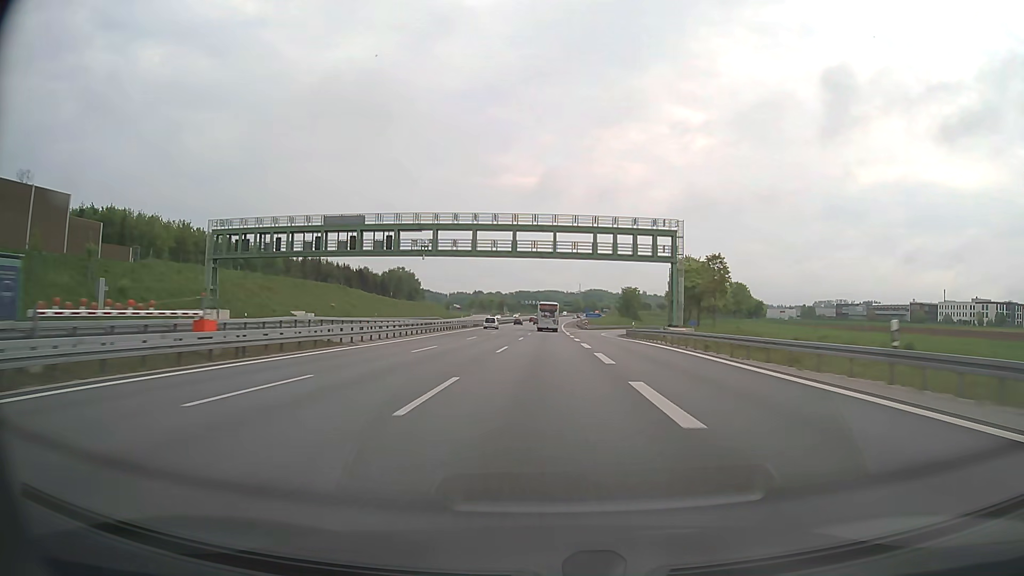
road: motorway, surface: asphalt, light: Day
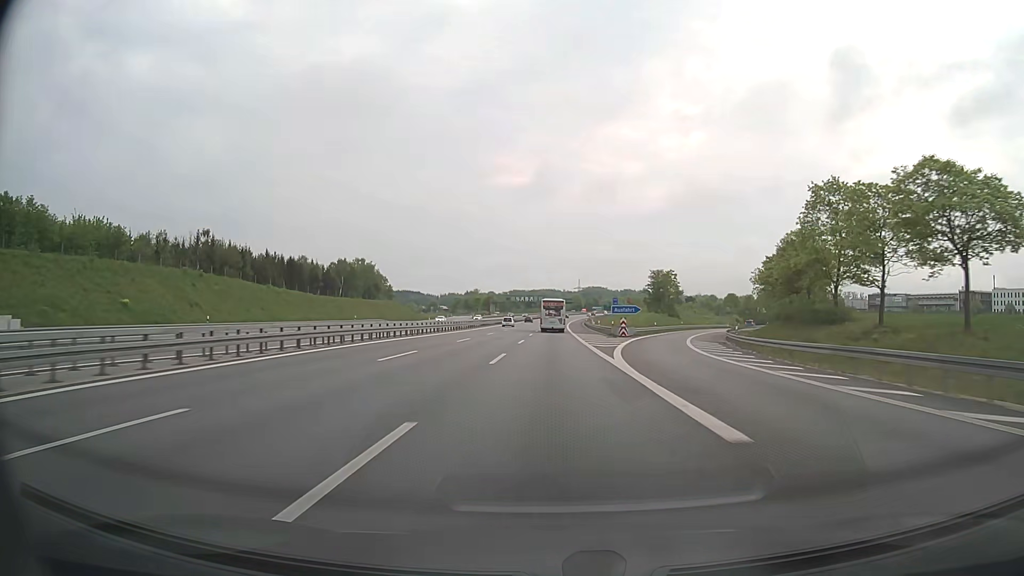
(+0.1, +60.5) m; 0°
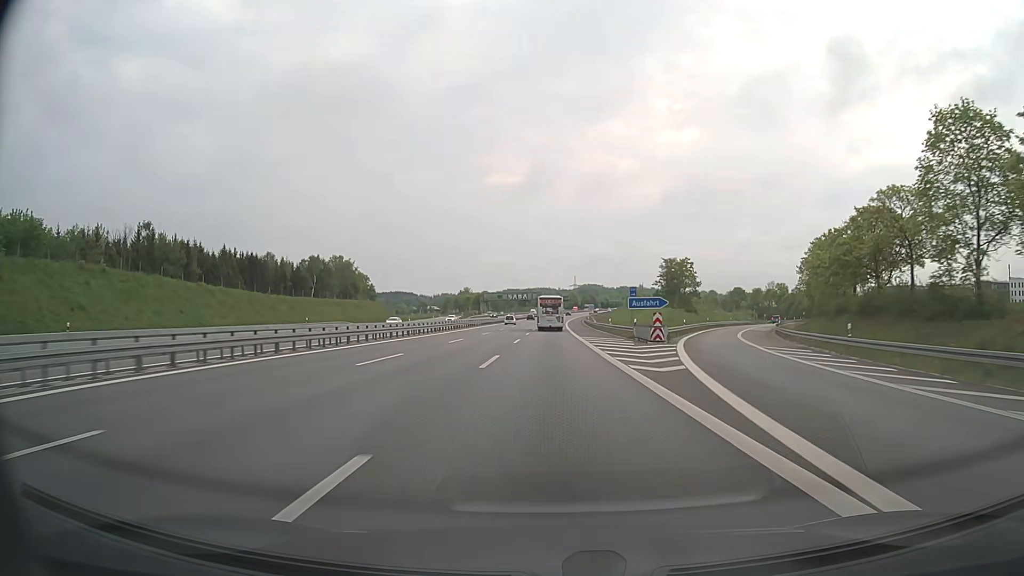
(+0.1, +20.1) m; +1°
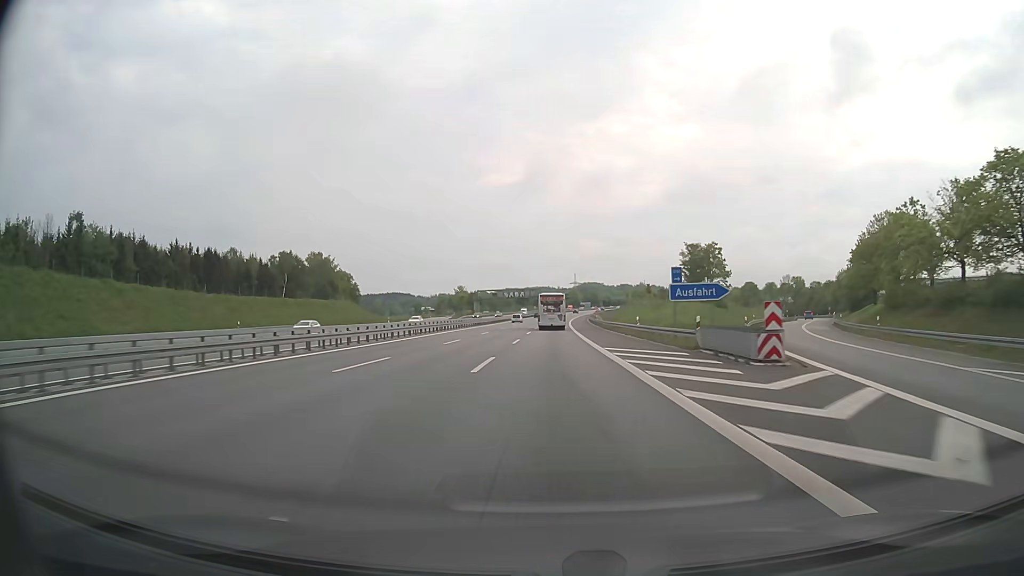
(0.0, +20.0) m; 0°
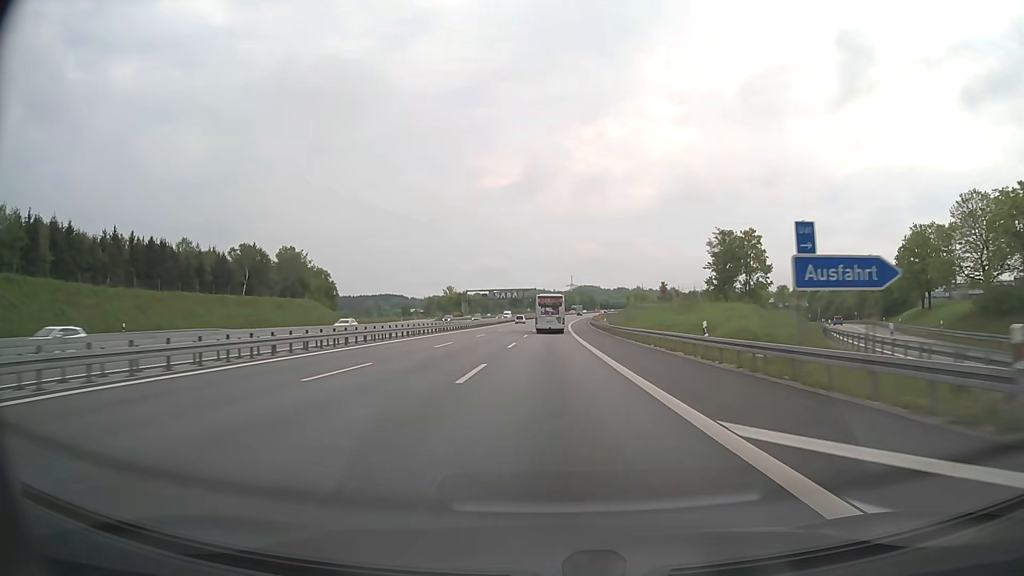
(0.0, +19.9) m; 0°
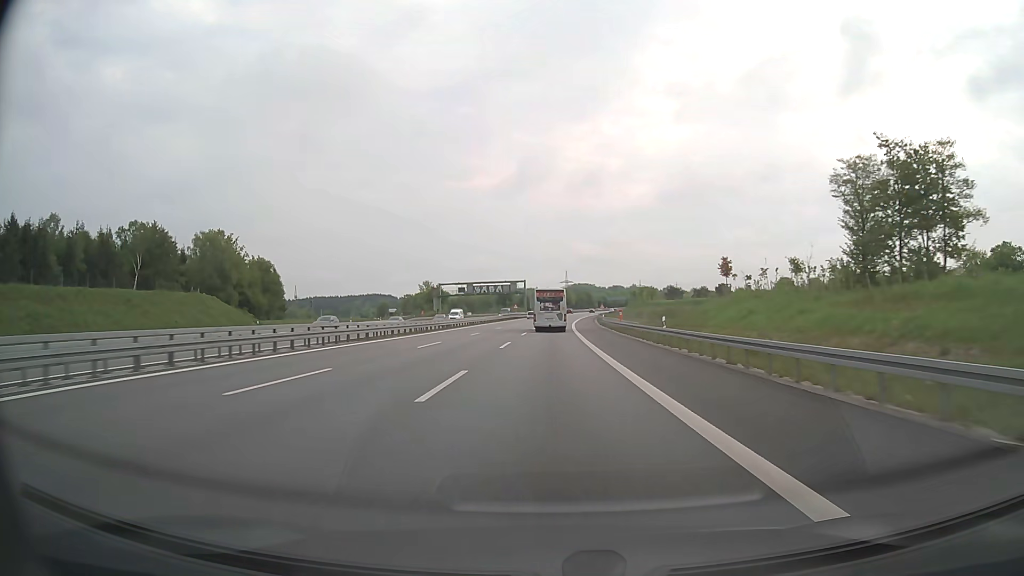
(+0.2, +39.5) m; +1°
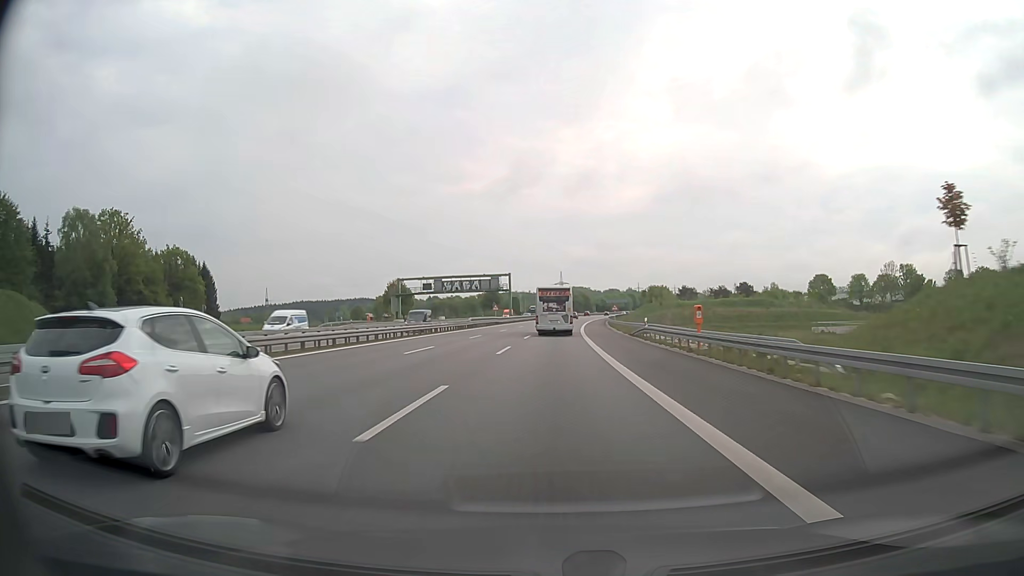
(+0.2, +39.1) m; +1°
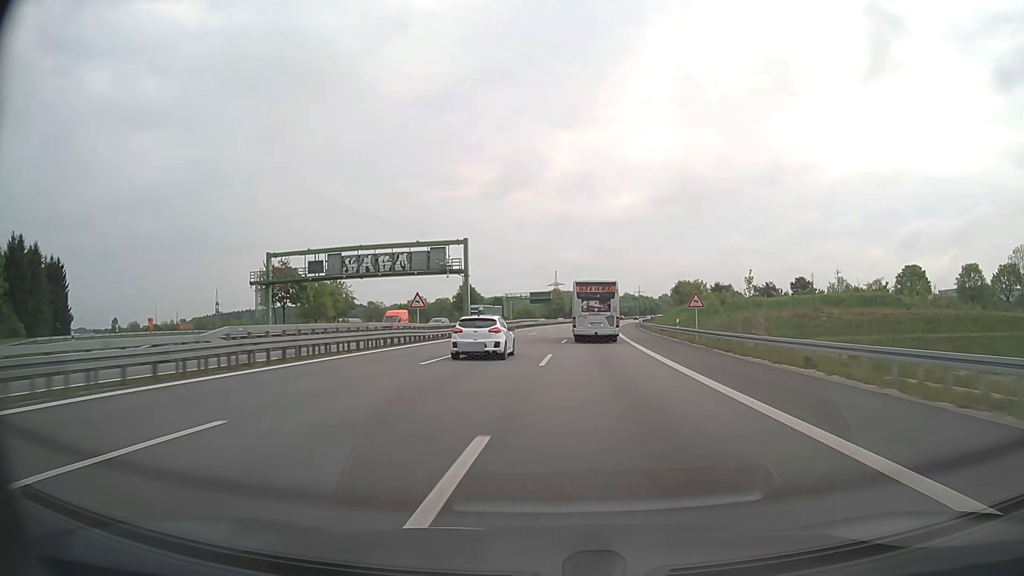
(+0.1, +59.3) m; 0°
(0, +10) (0, +20) (0, +30) (+1, +40) (+1, +50) (+1, +60) (+2, +70) (+3, +80) (+4, +90) (+5, +100) m
